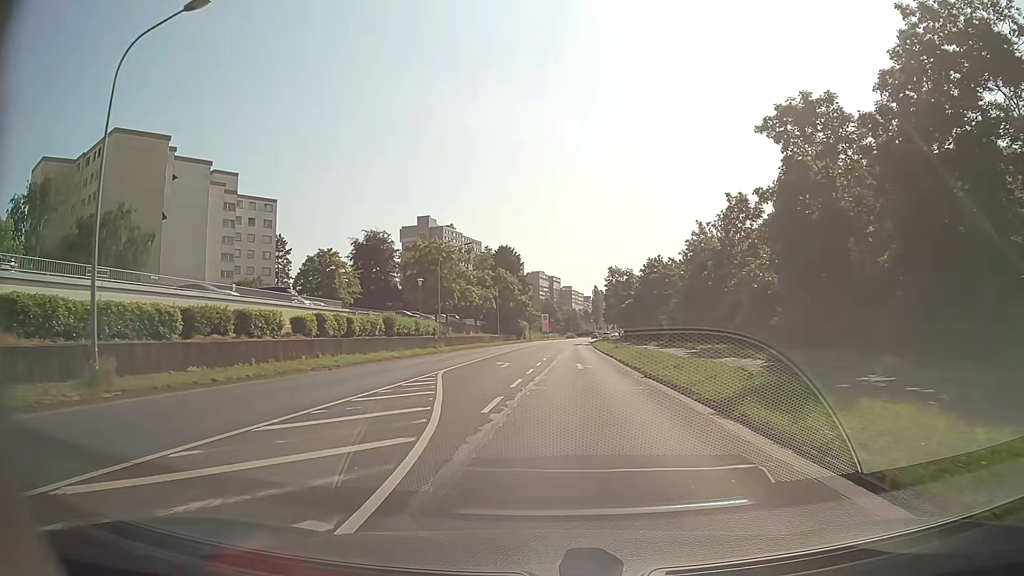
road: secondary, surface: asphalt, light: Day
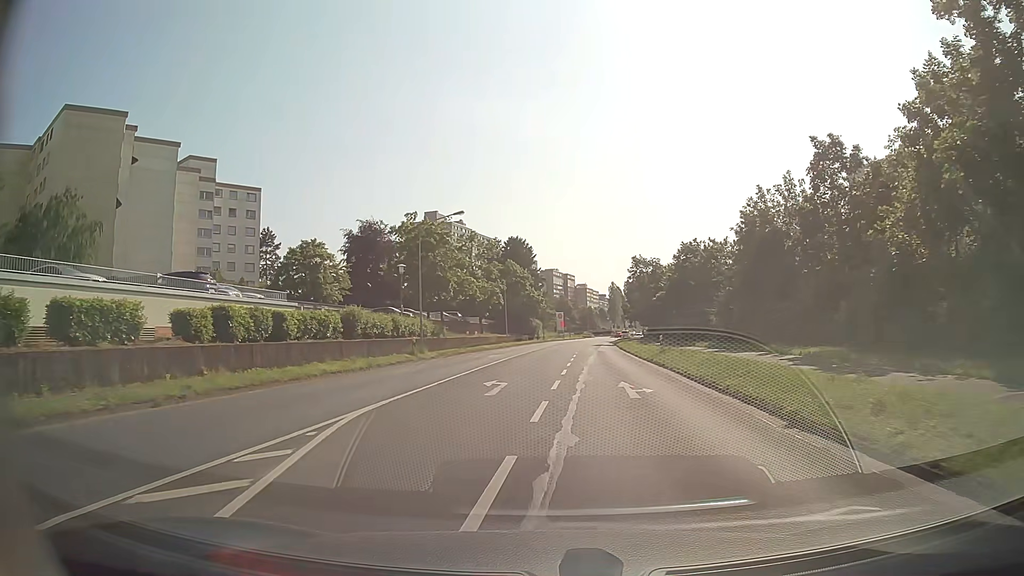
(0.0, +12.9) m; -1°
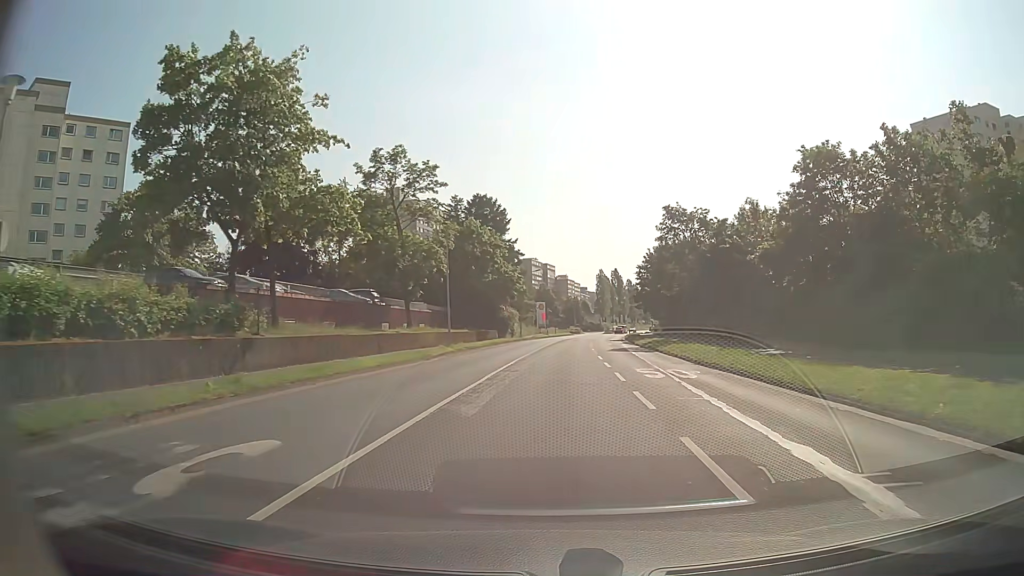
(-0.1, +35.4) m; +2°
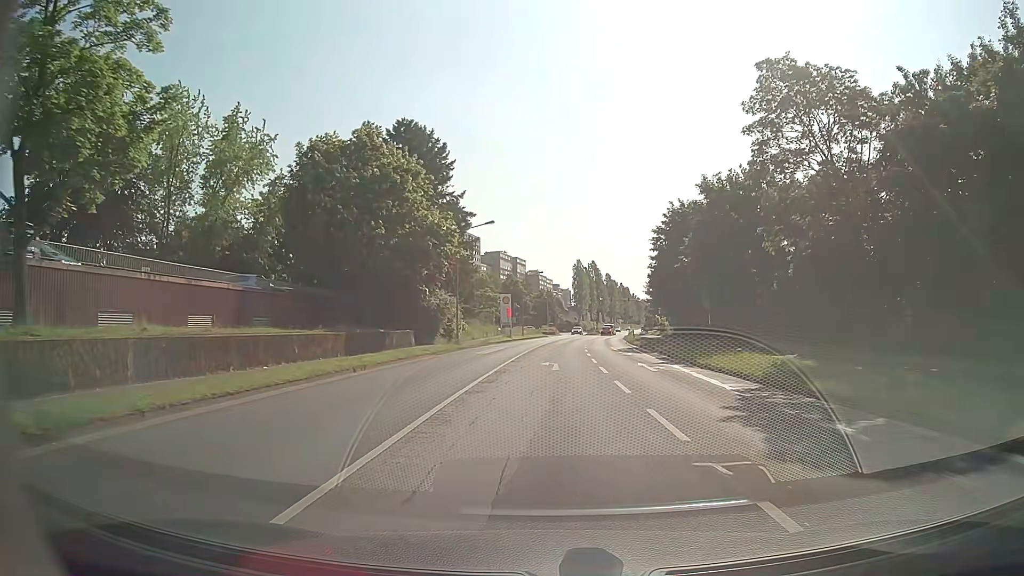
(+0.9, +33.3) m; +2°
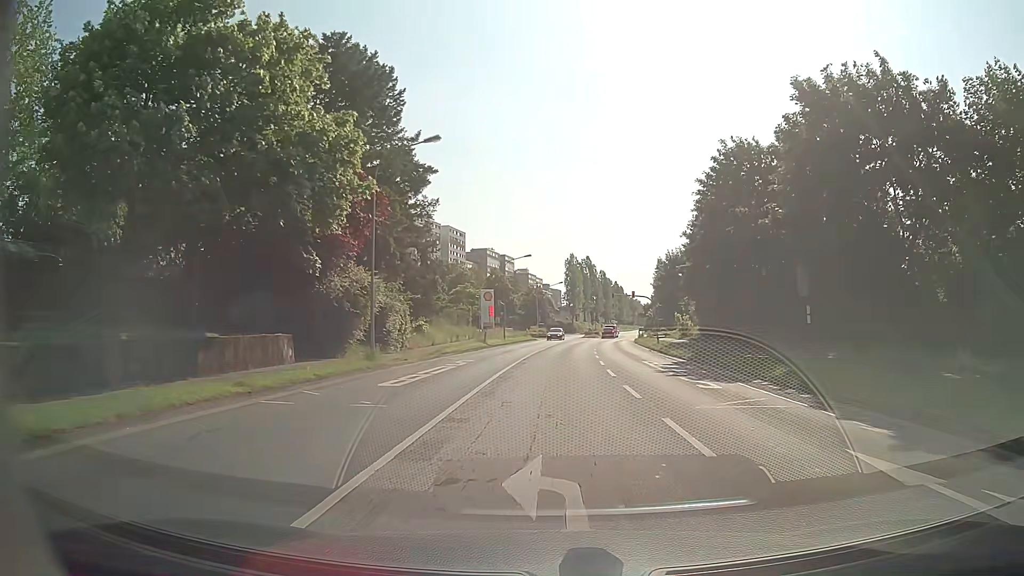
(+0.1, +19.0) m; +1°
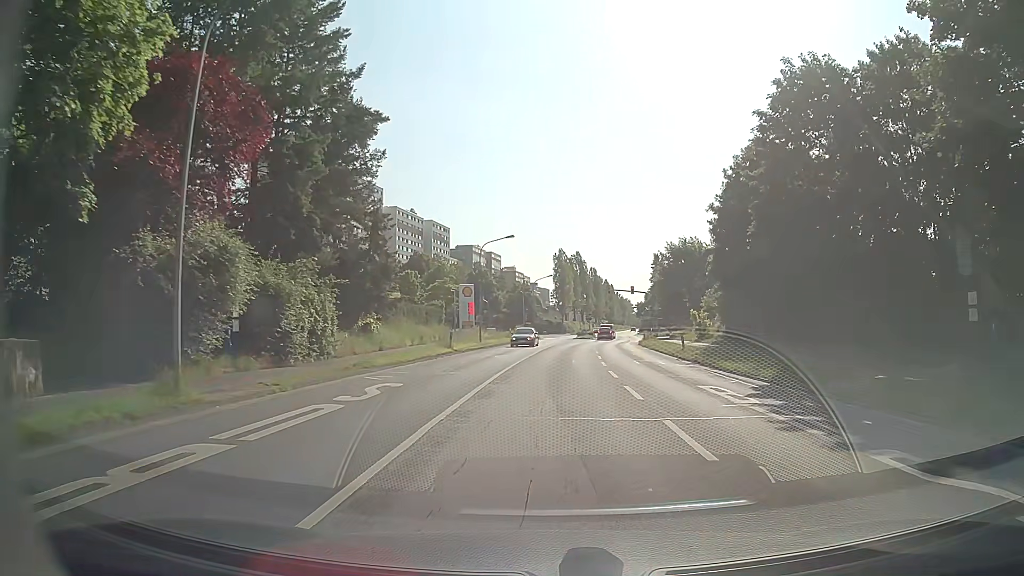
(+0.1, +12.3) m; +1°
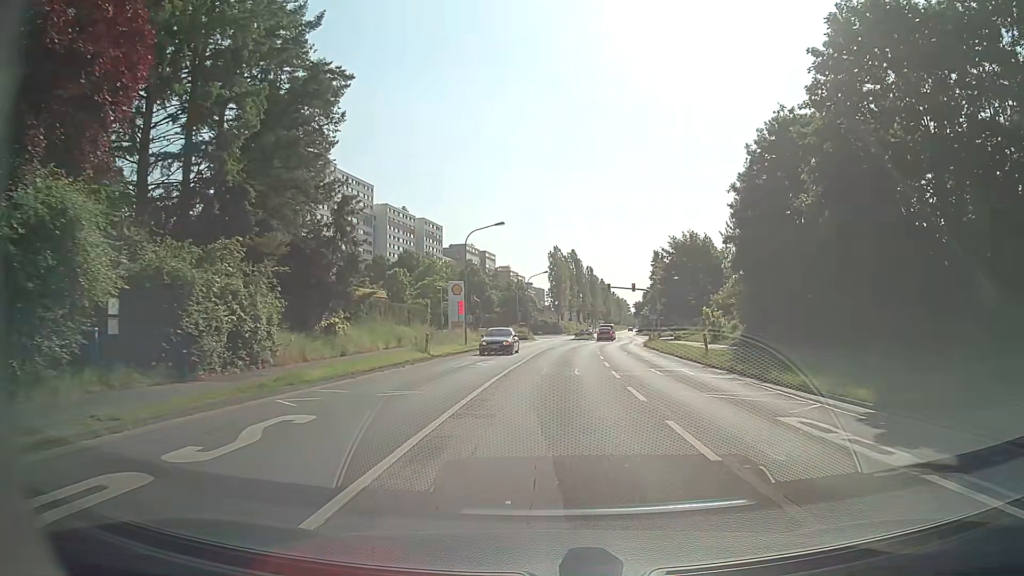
(0.0, +6.0) m; 0°
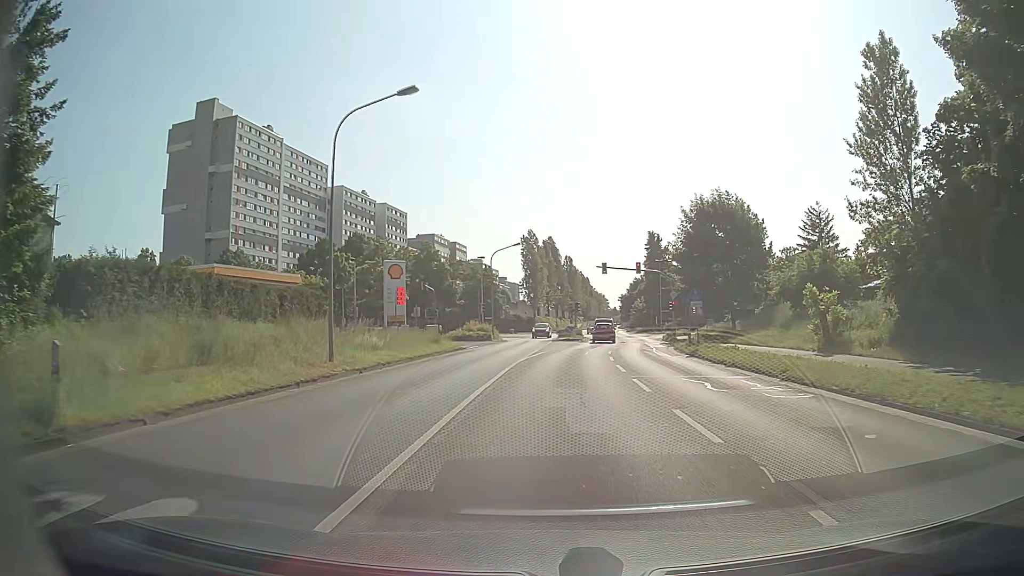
(+0.4, +23.3) m; +2°
(0, +10) (+1, +20) (+2, +30) (+3, +40) (+4, +50) (+6, +60) (+6, +70) (+3, +79) (-3, +87) (-12, +90) m
